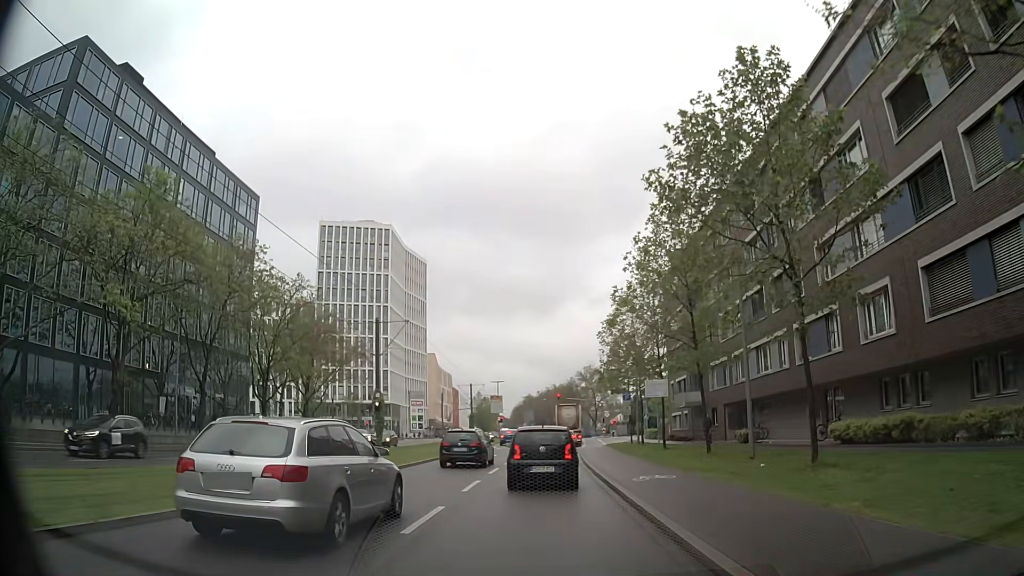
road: secondary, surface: asphalt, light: Day
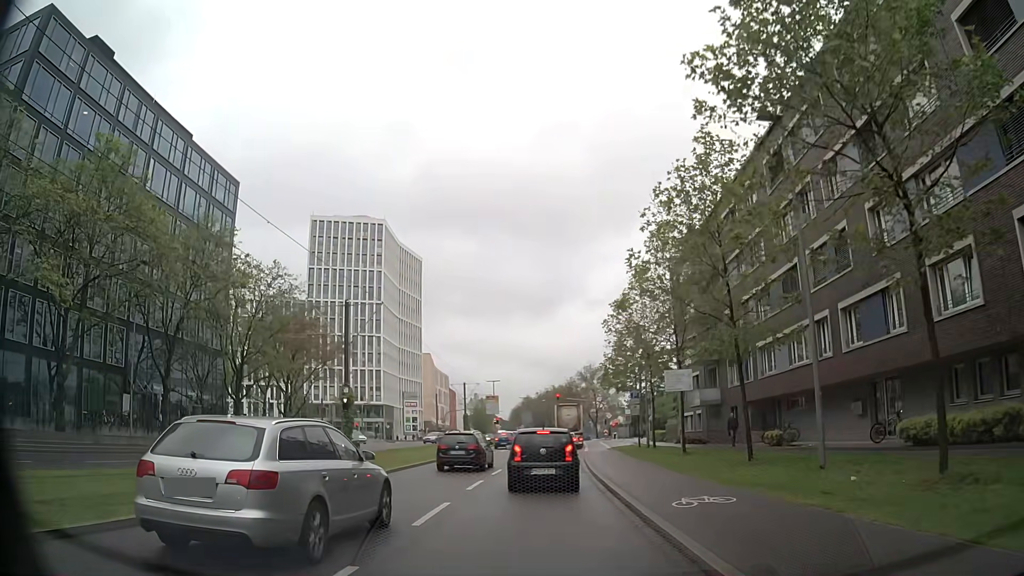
(+0.1, +5.3) m; +1°
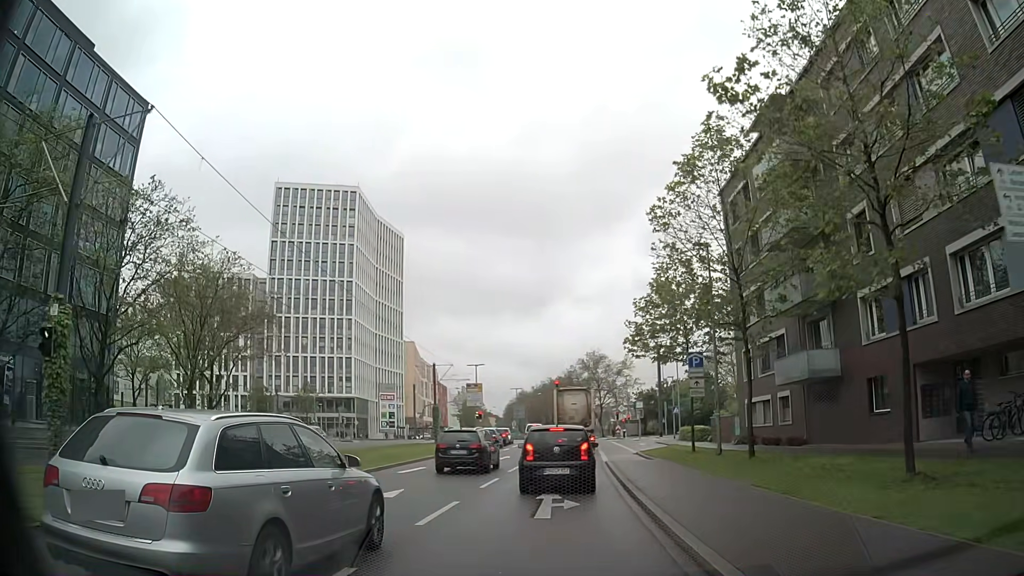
(-0.1, +19.0) m; 0°
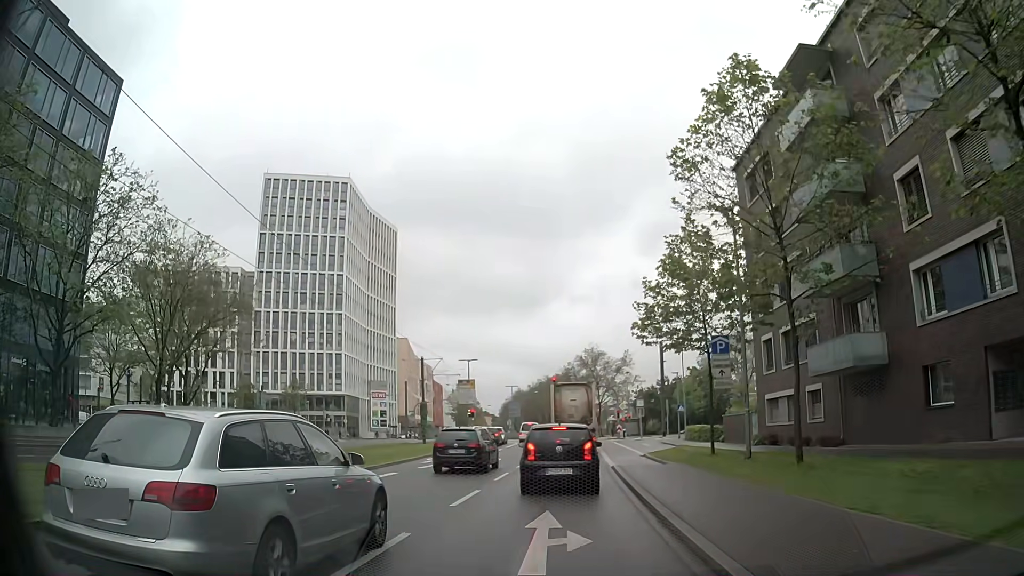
(0.0, +4.1) m; 0°
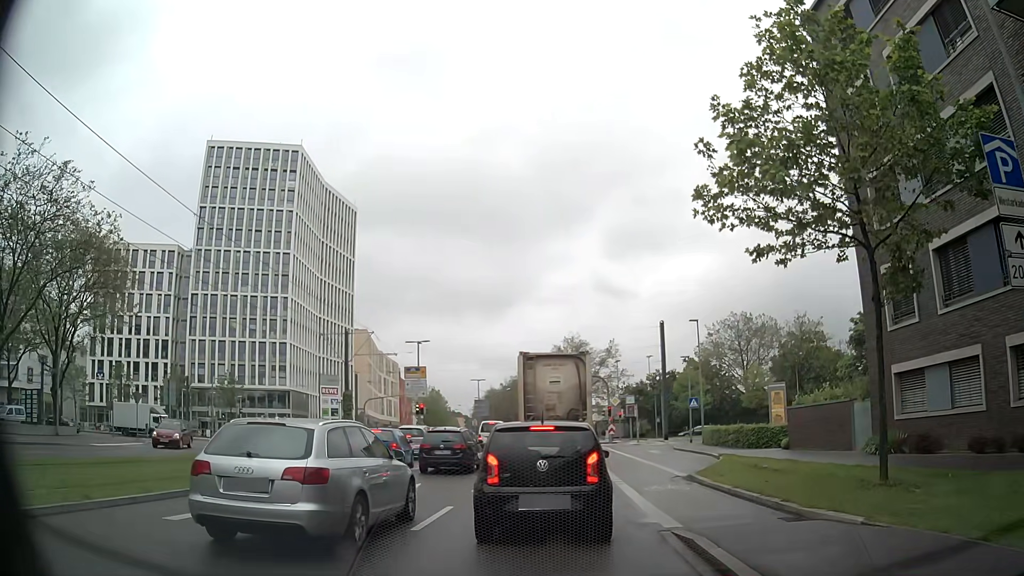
(+0.2, +14.9) m; +2°
